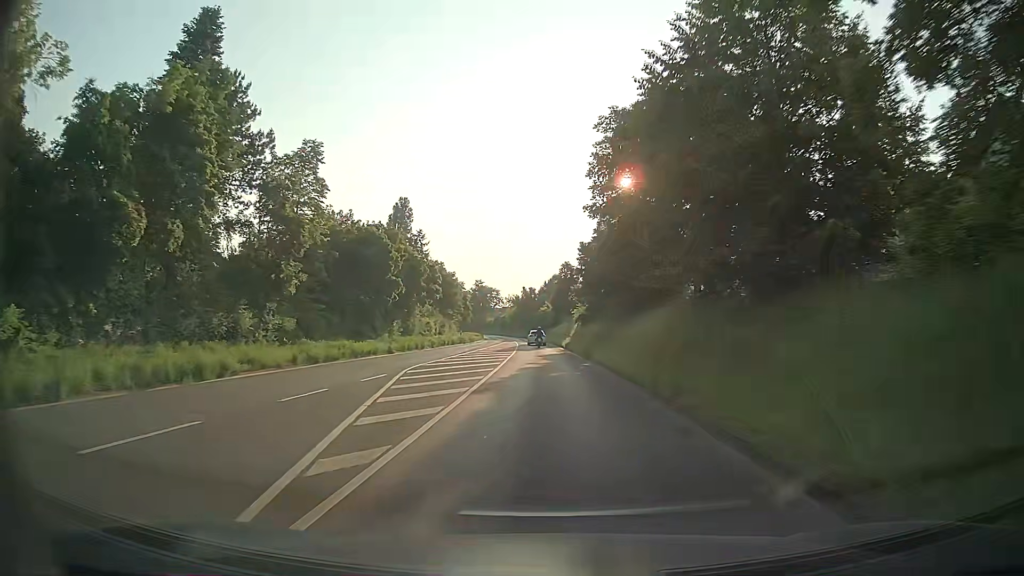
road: secondary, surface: asphalt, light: Day
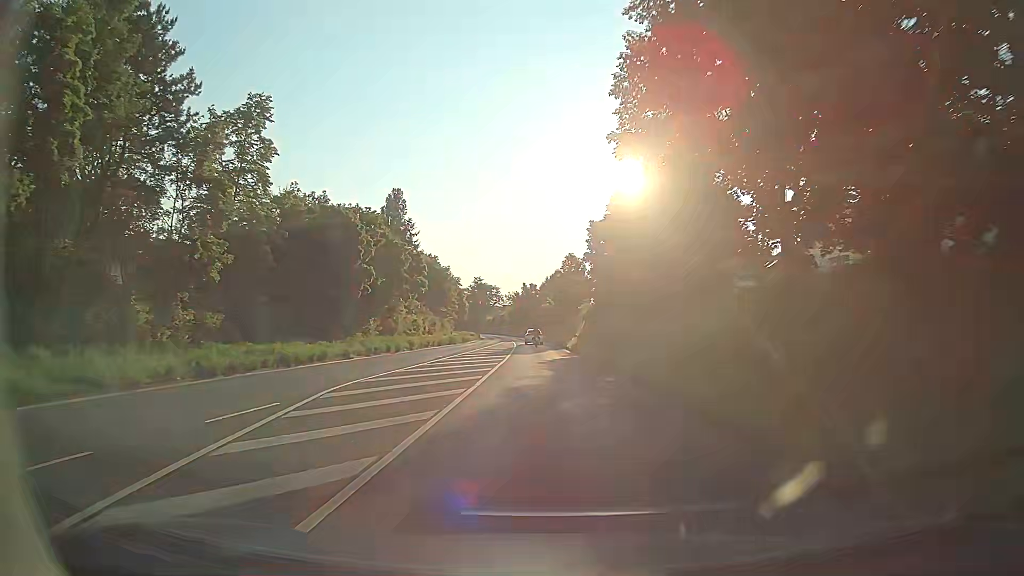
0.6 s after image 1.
(-0.1, +9.1) m; -1°
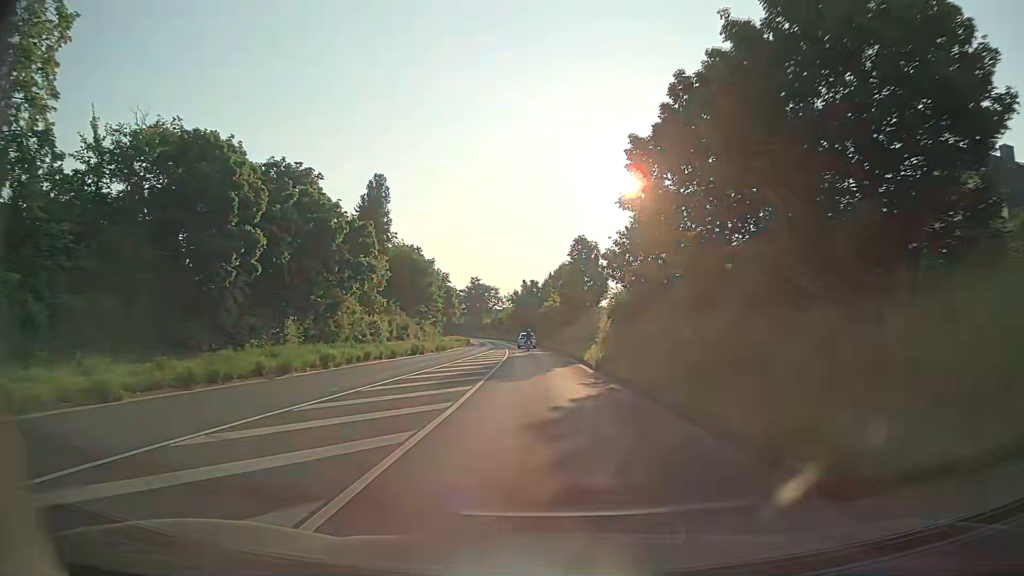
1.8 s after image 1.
(0.0, +18.4) m; 0°
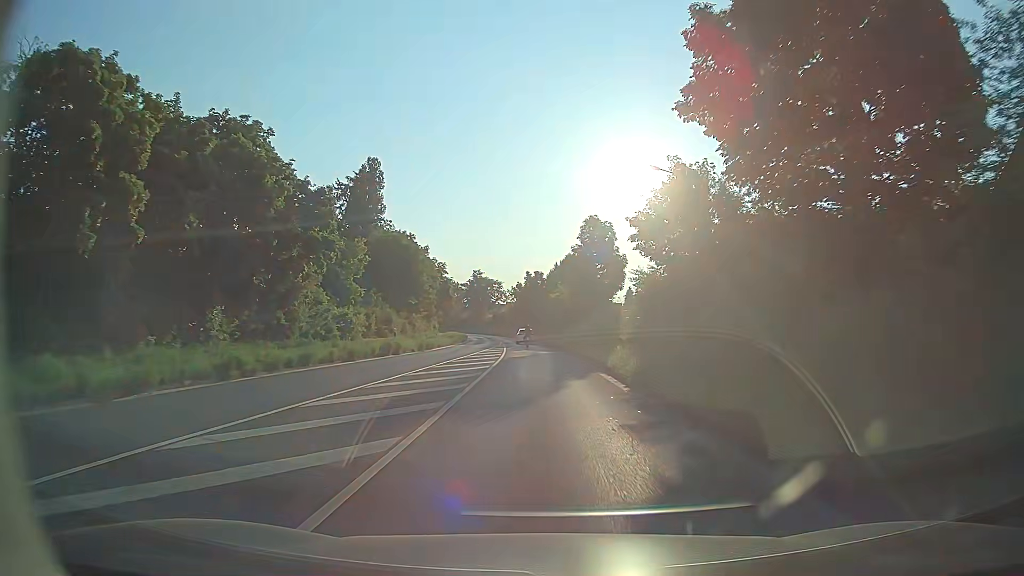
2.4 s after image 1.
(-0.1, +9.2) m; -1°
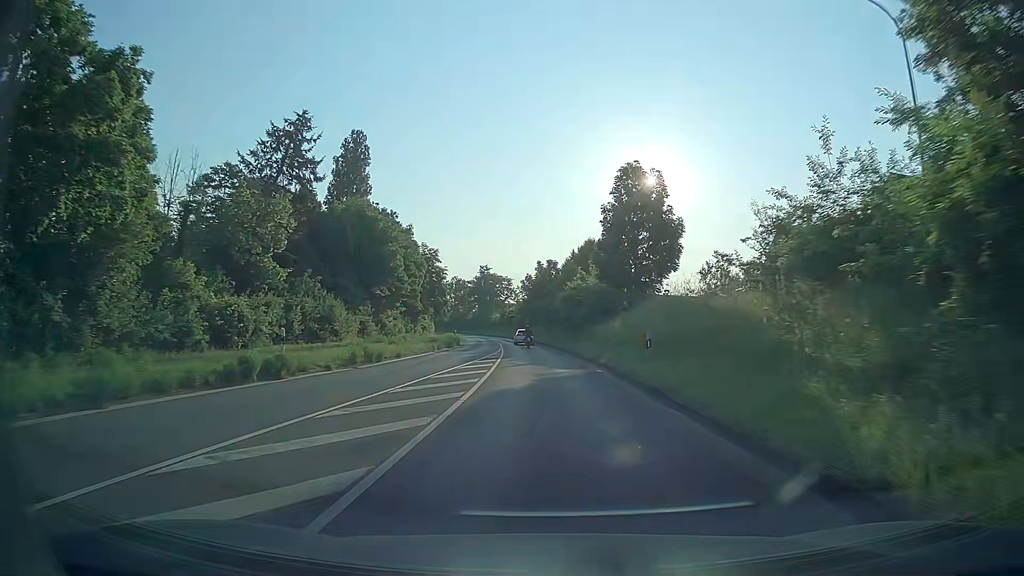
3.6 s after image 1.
(0.0, +18.5) m; -1°
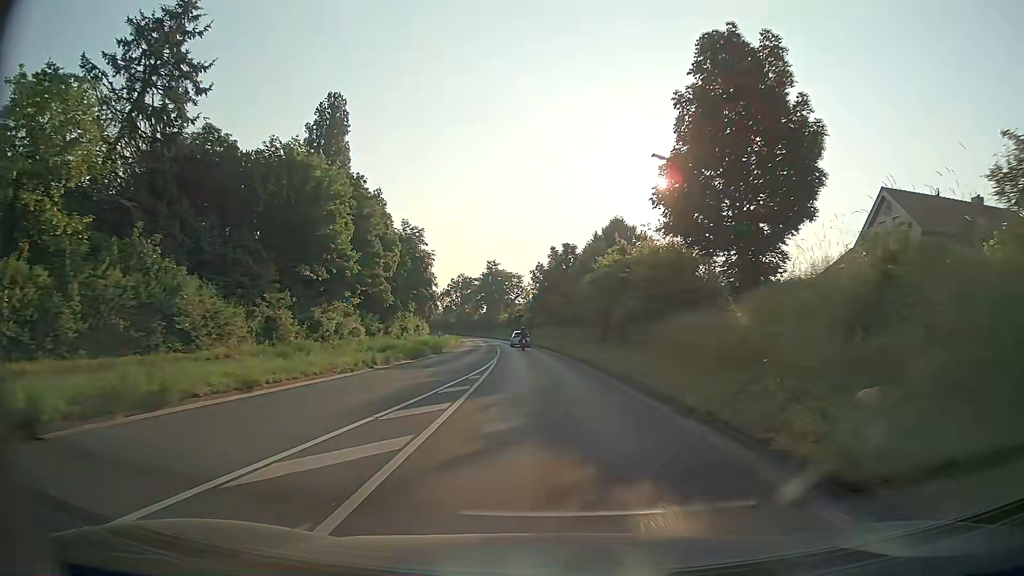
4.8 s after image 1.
(-0.1, +18.3) m; -1°
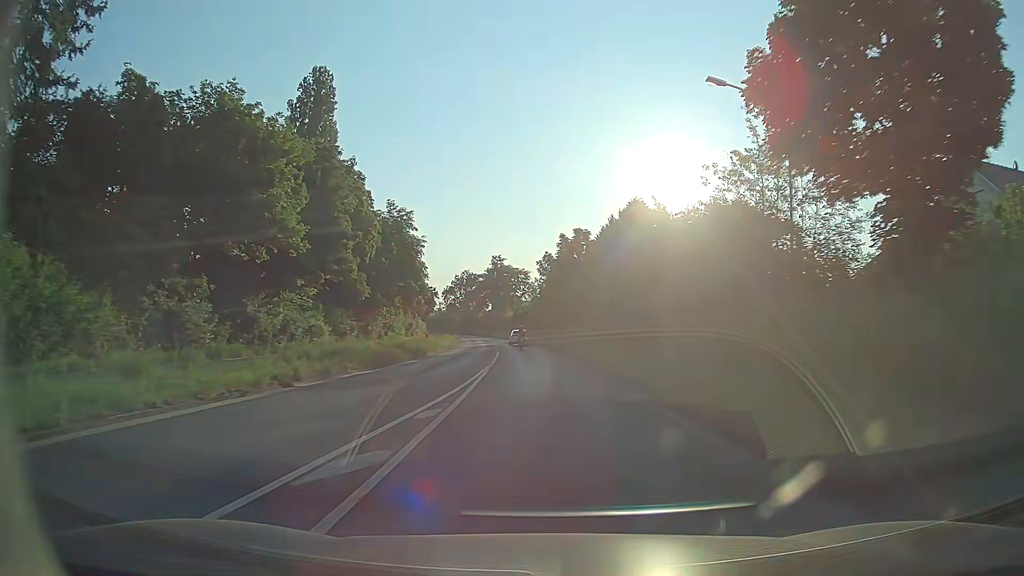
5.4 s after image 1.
(-0.1, +9.1) m; -1°
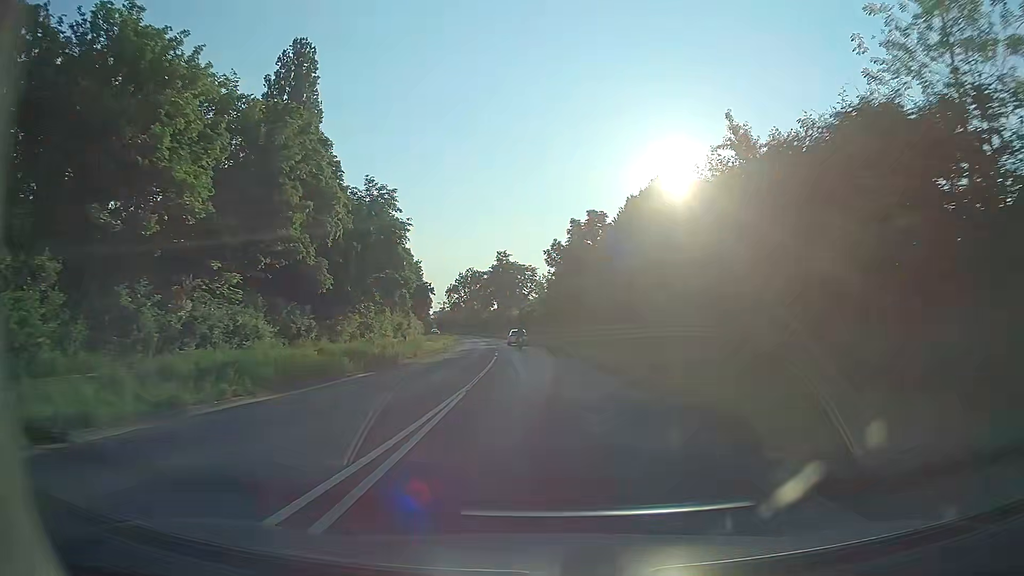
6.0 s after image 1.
(-0.1, +9.1) m; -1°
(0, +10) (0, +20) (-1, +30) (-1, +40) (-2, +50) (-3, +60) (-4, +70) (-5, +80) (-6, +90) (-7, +100) m
